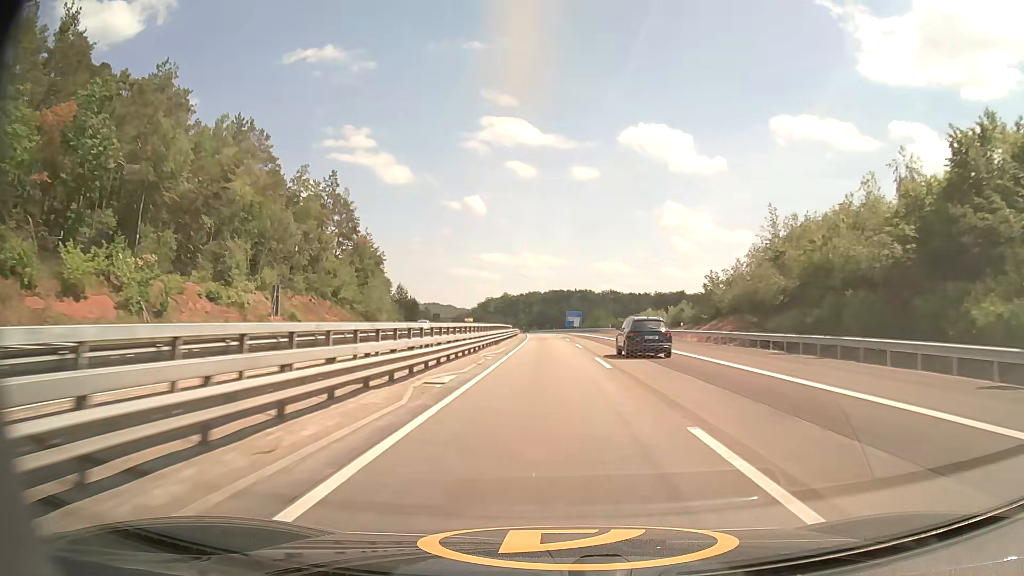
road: motorway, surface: asphalt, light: Day
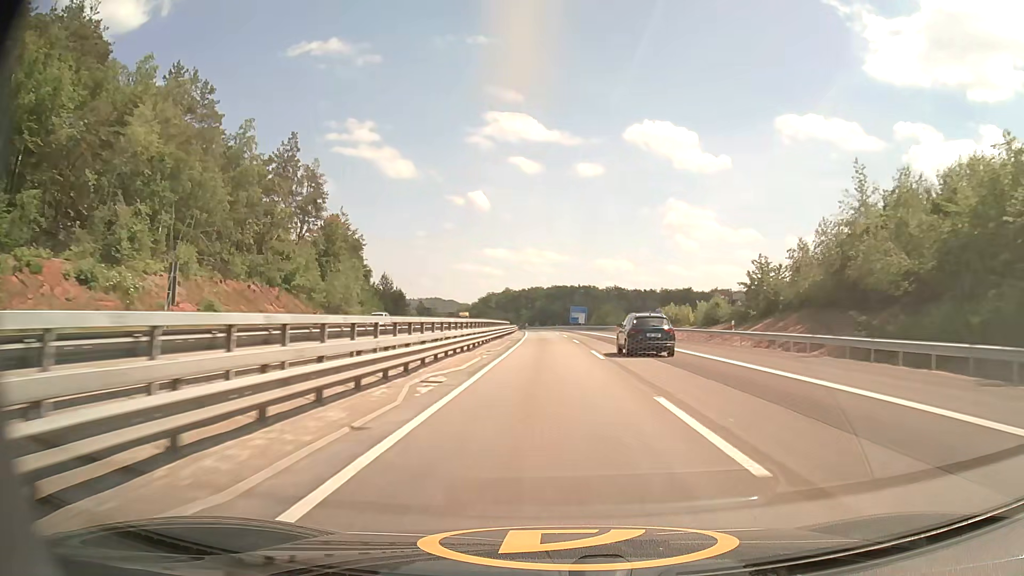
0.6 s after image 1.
(0.0, +14.7) m; 0°
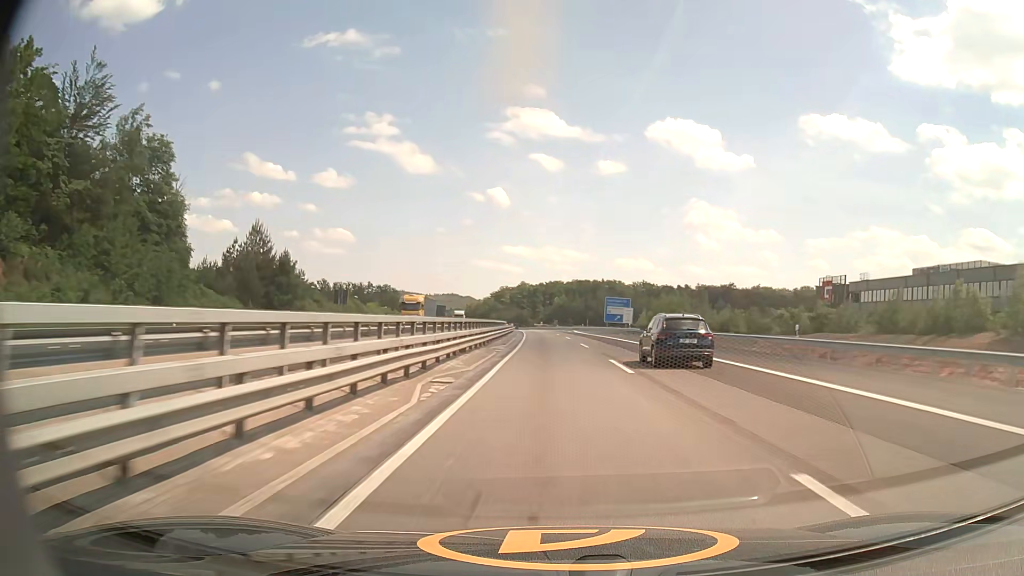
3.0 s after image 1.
(-0.7, +59.2) m; -2°
(0, +10) (0, +20) (0, +30) (0, +40) (-1, +50) (-1, +60) (-1, +70) (-2, +80) (-2, +90) (-2, +100) m
